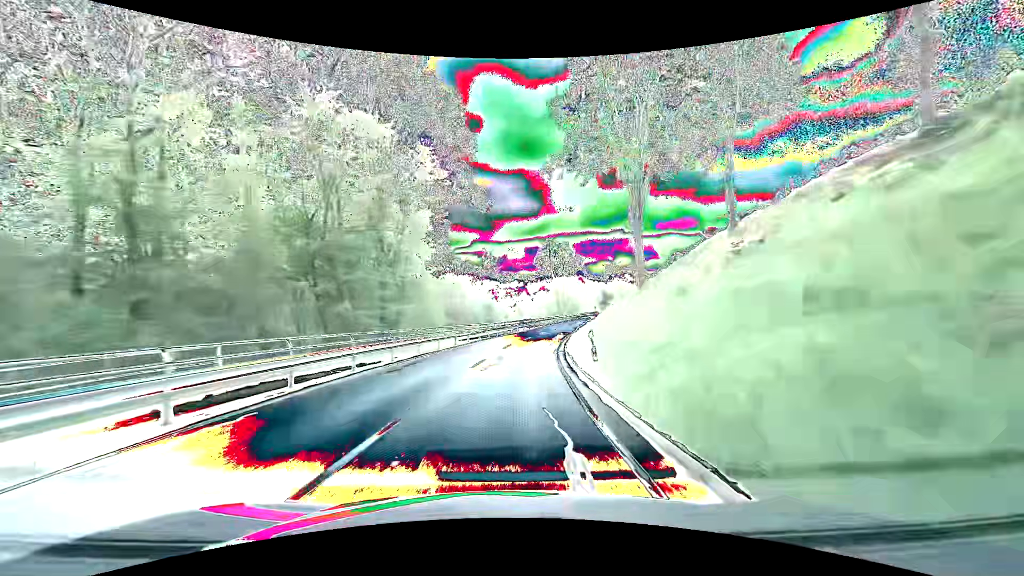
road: secondary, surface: asphalt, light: Day
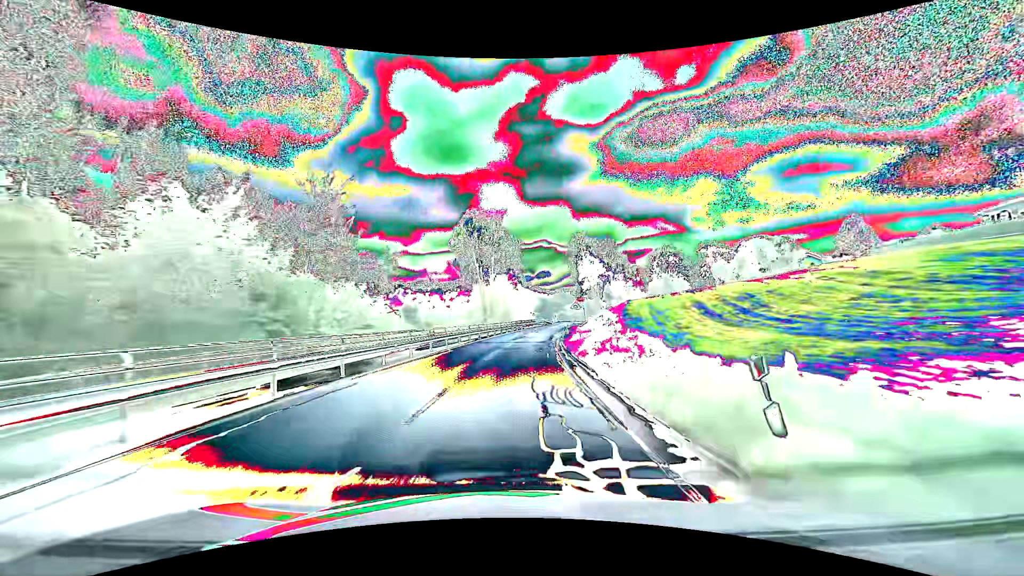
(+3.4, +44.2) m; +9°
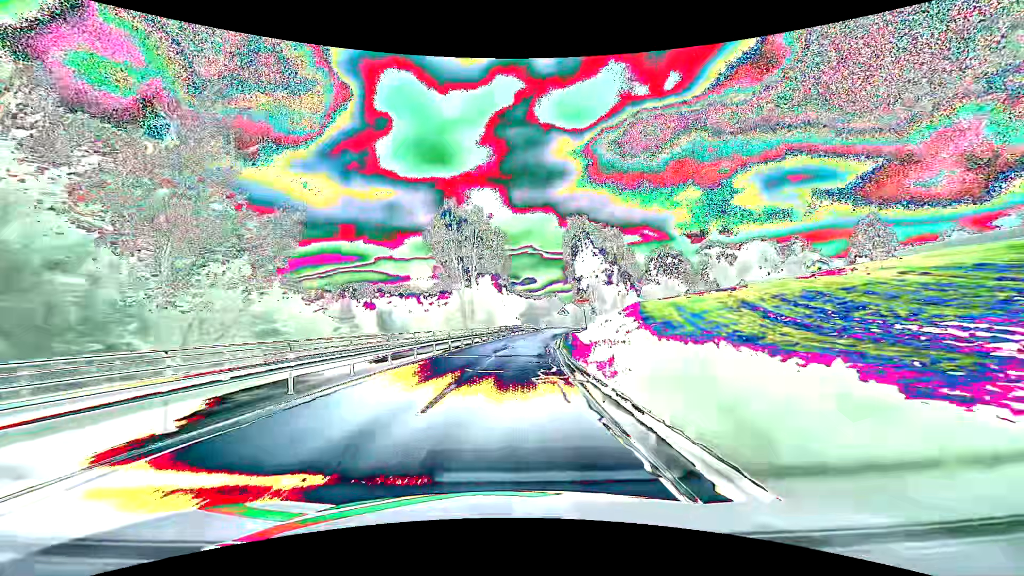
(+0.2, +11.0) m; +2°
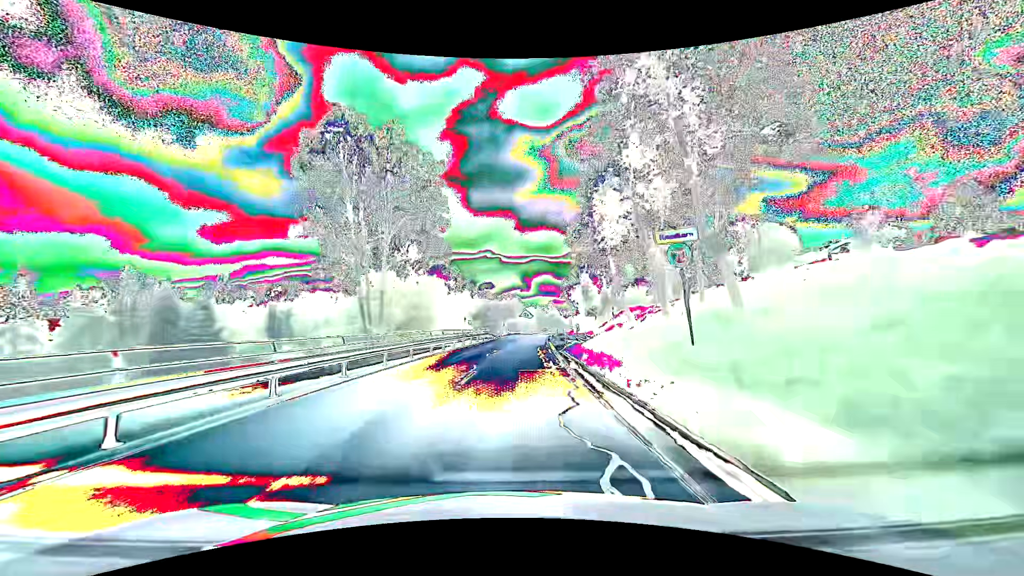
(+1.6, +32.9) m; +5°
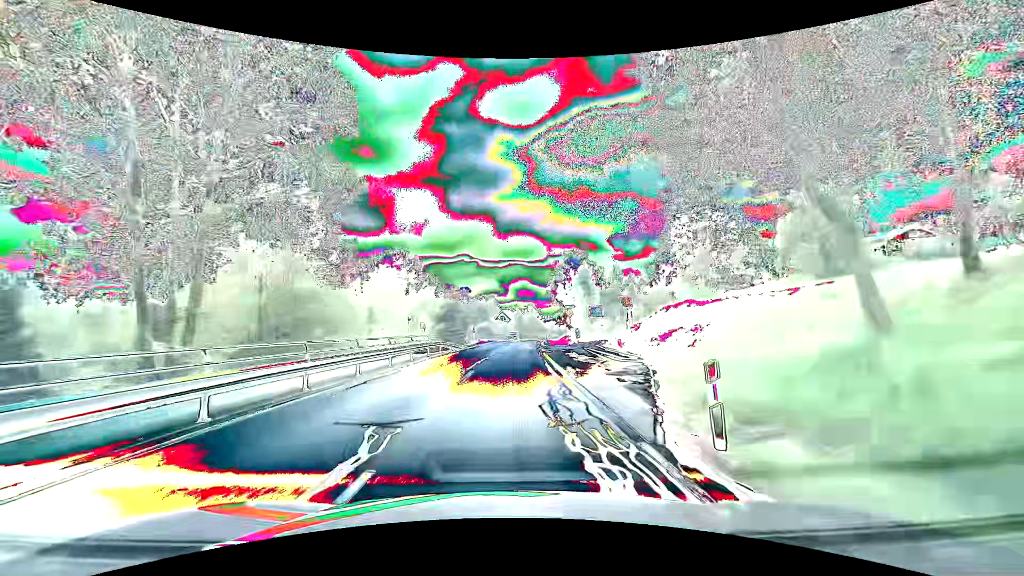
(+0.6, +21.9) m; +3°
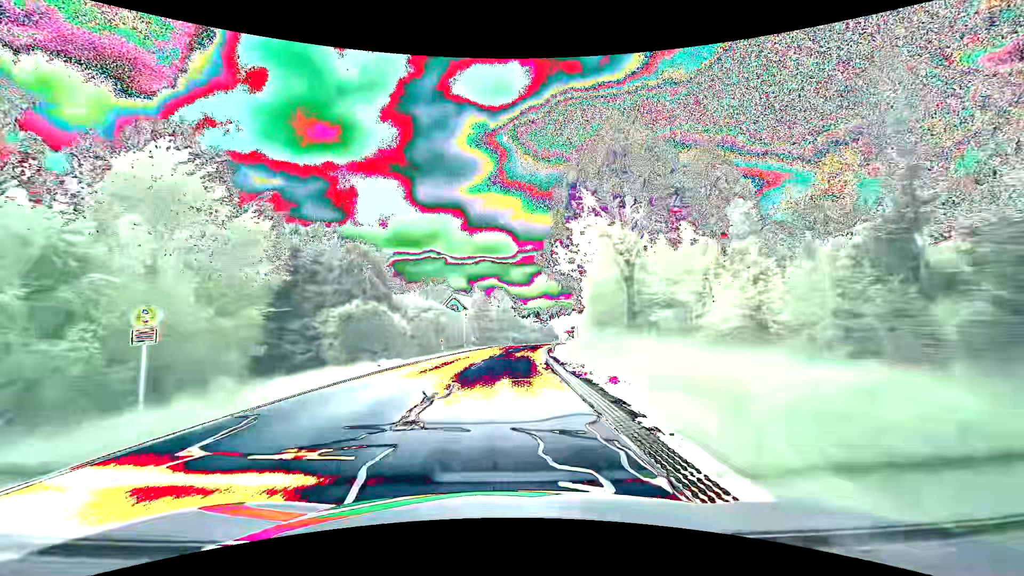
(+2.0, +55.0) m; +4°
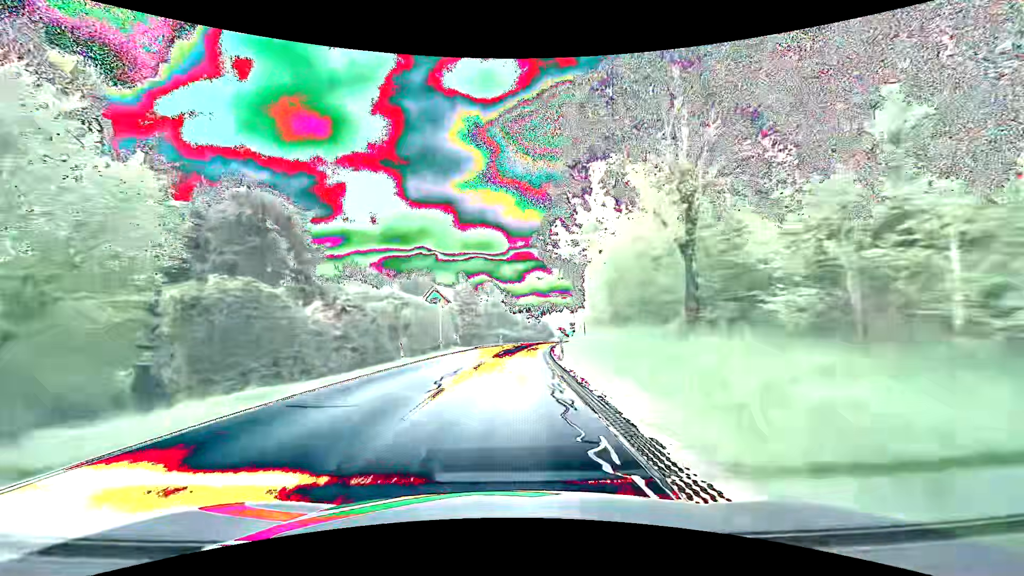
(+0.1, +11.1) m; +1°
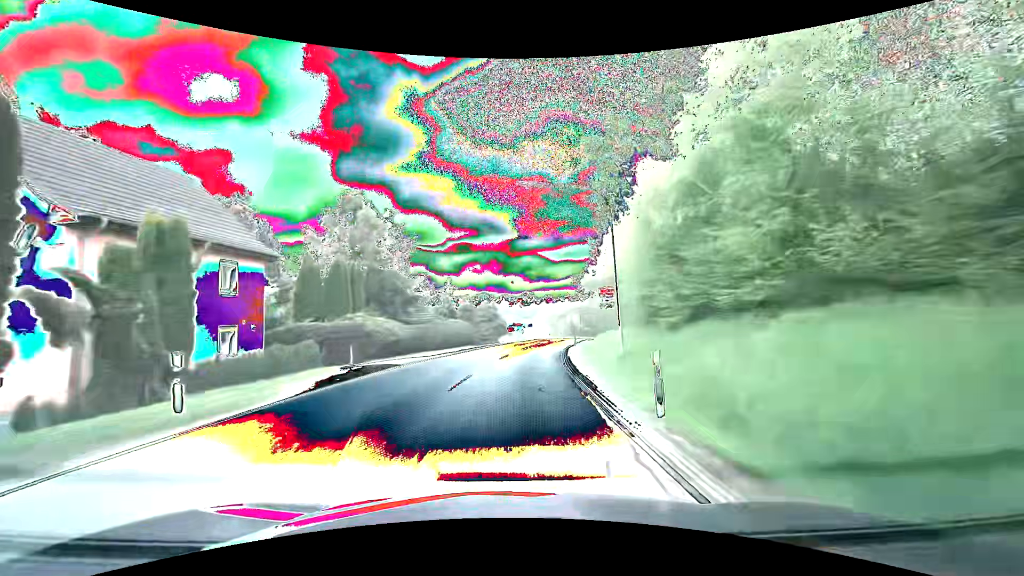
(+2.7, +55.7) m; +7°
(0, +10) (+1, +20) (+1, +30) (+3, +40) (+4, +50) (+6, +60) (+8, +69) (+11, +79) (+14, +89) (+17, +98) m
